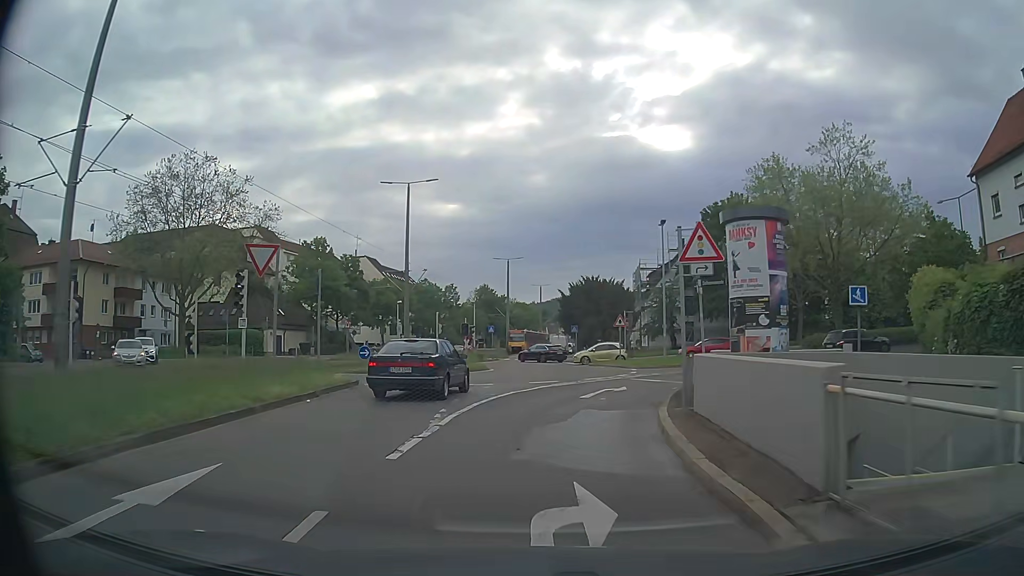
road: secondary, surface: asphalt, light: Day
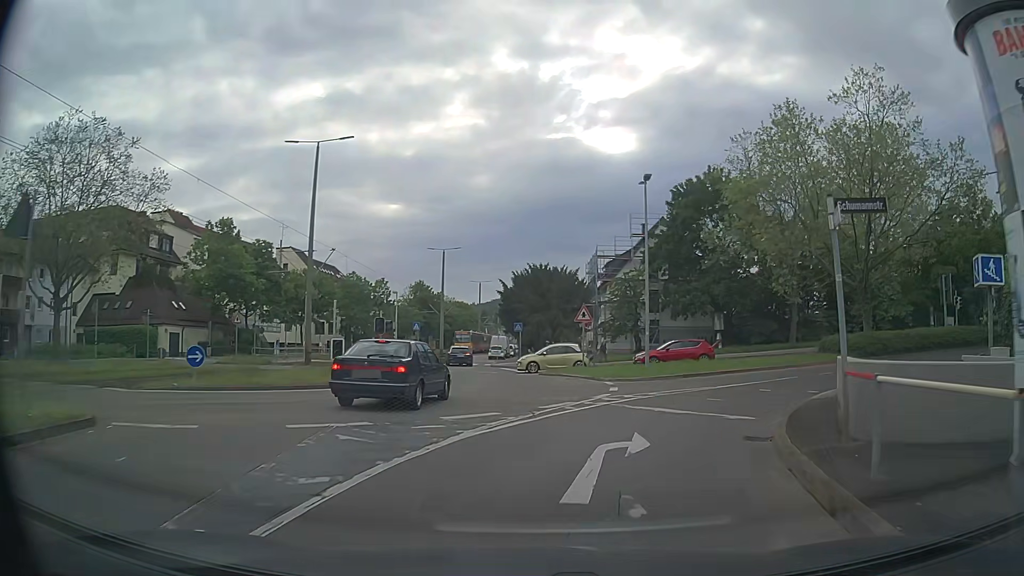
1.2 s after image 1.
(+0.2, +11.2) m; +6°
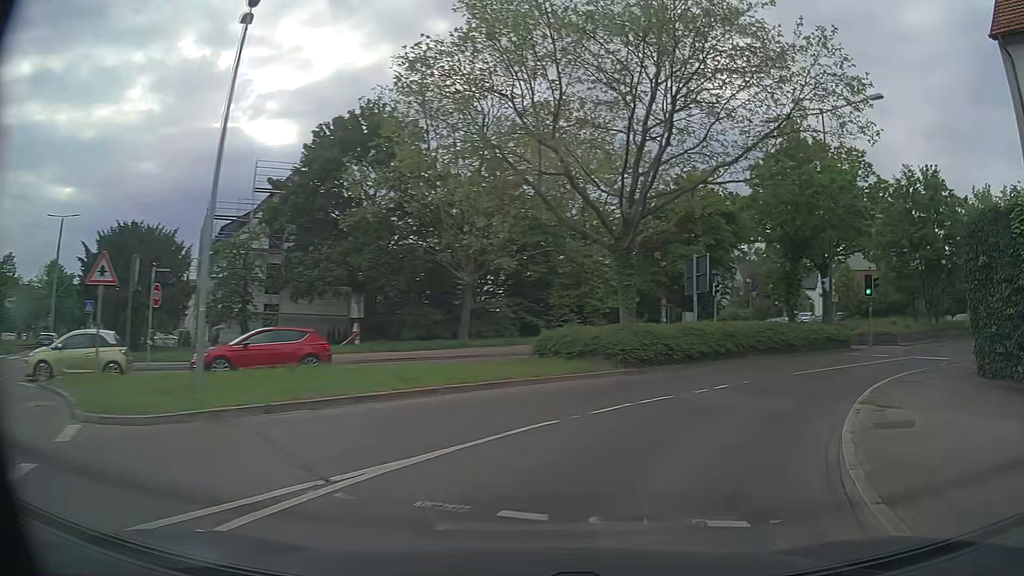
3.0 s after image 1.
(+3.2, +15.1) m; +29°
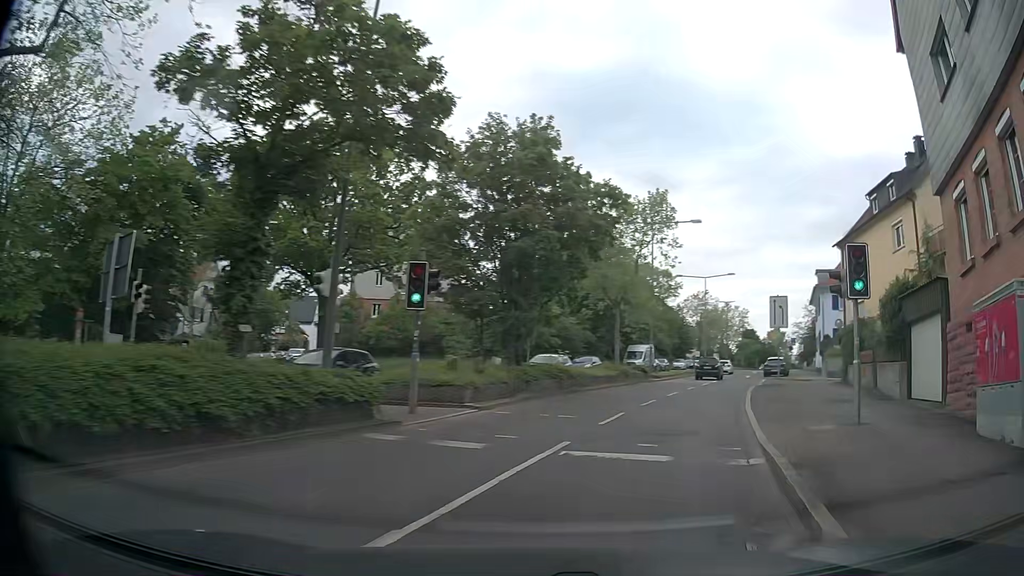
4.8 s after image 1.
(+5.7, +14.6) m; +42°
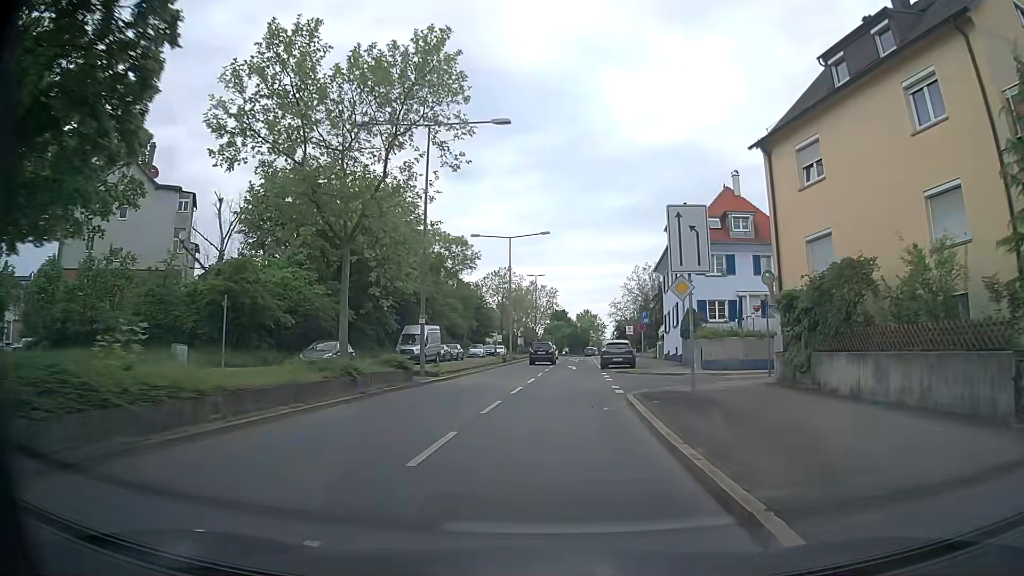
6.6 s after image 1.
(+4.3, +17.9) m; +18°
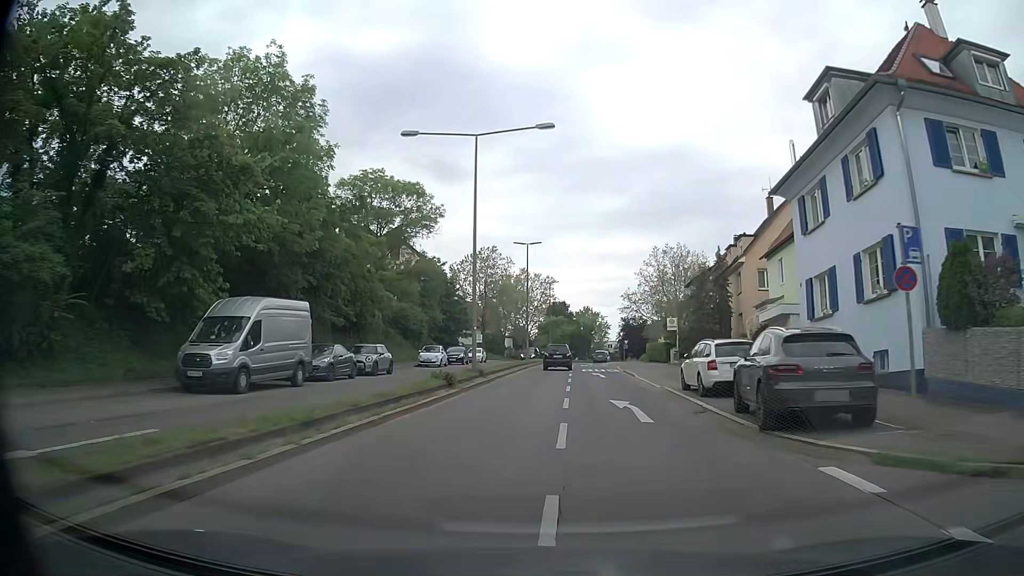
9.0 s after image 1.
(+0.3, +28.5) m; +1°
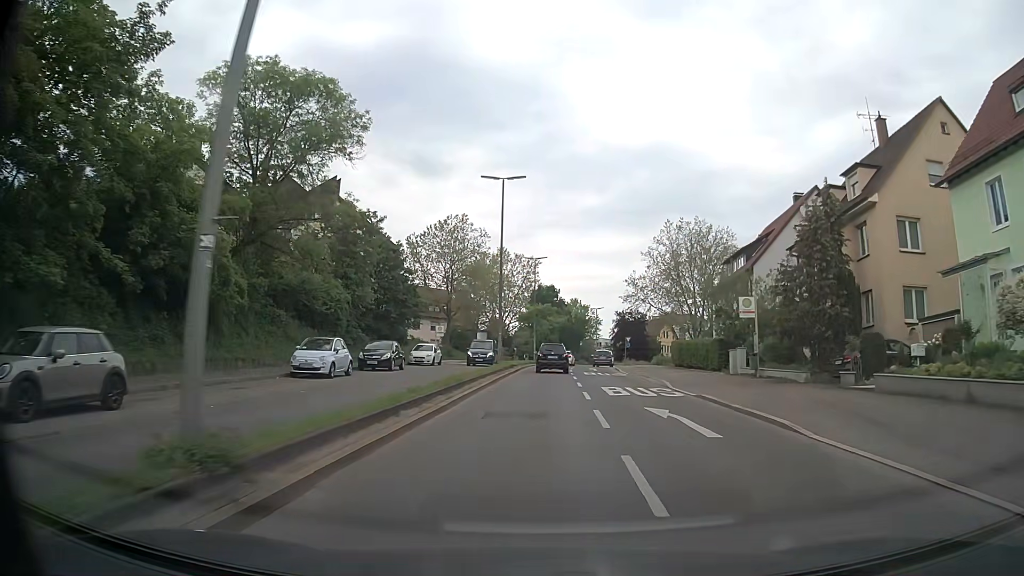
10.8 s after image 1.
(+0.4, +21.9) m; +1°
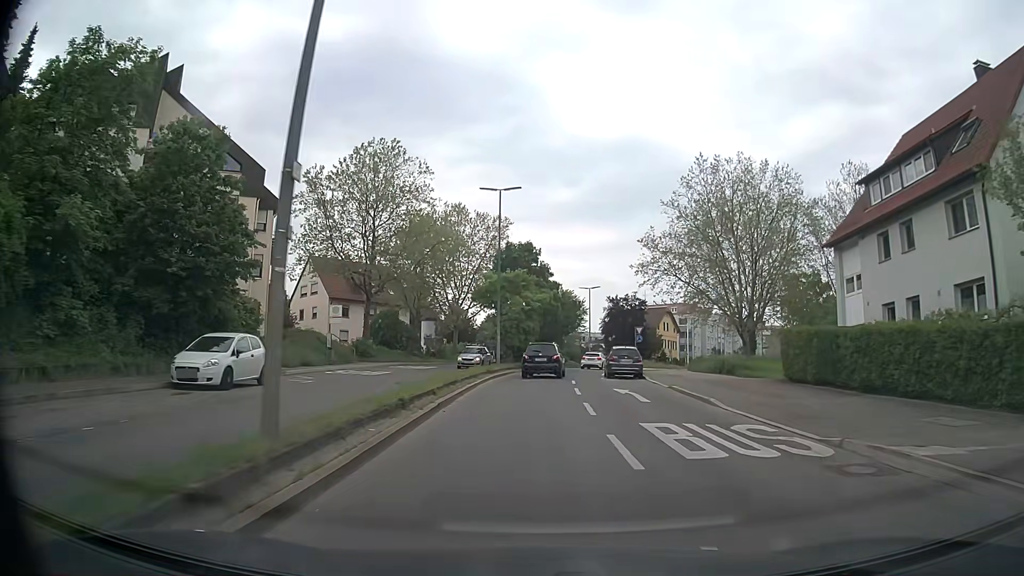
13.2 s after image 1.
(+0.8, +28.0) m; +3°
